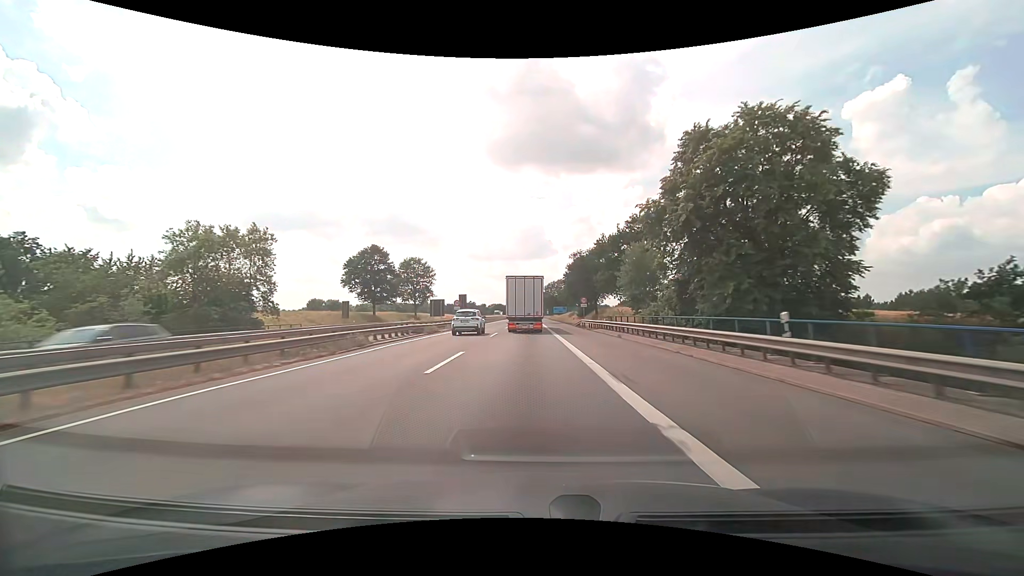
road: motorway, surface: asphalt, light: Day
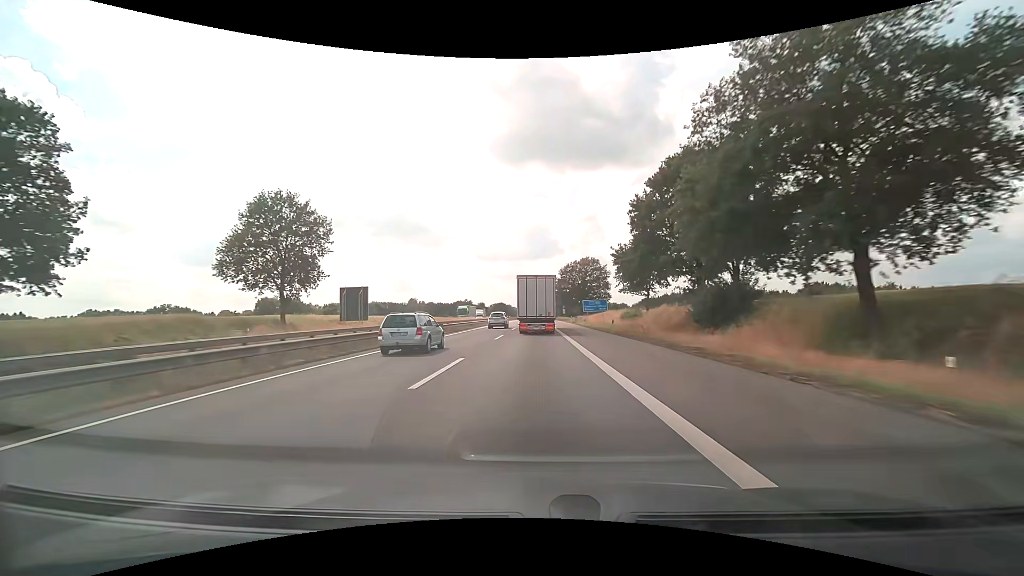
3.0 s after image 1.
(-0.5, +74.9) m; -1°
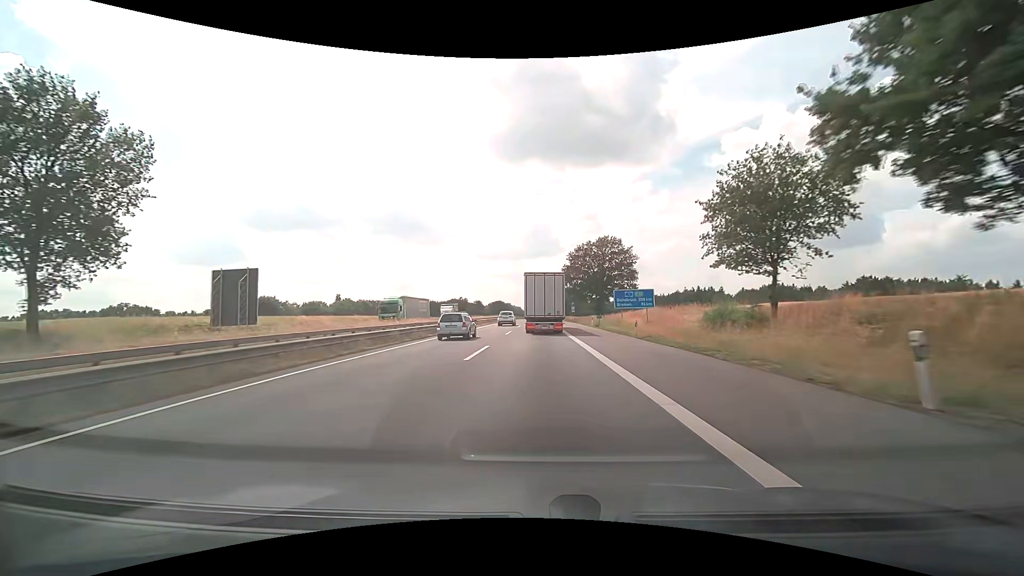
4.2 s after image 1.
(+0.1, +30.9) m; 0°
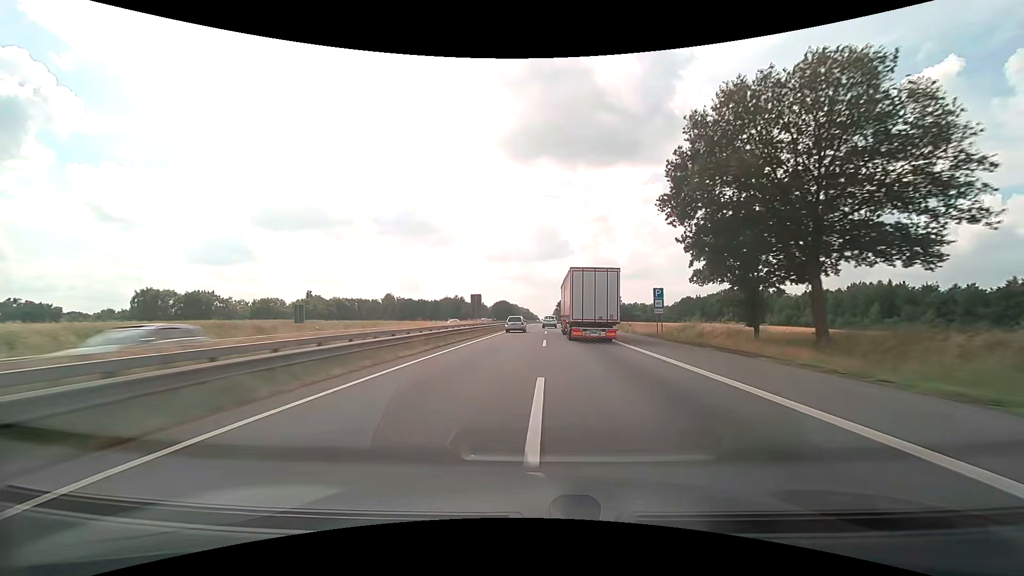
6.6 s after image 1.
(-1.5, +64.6) m; -1°
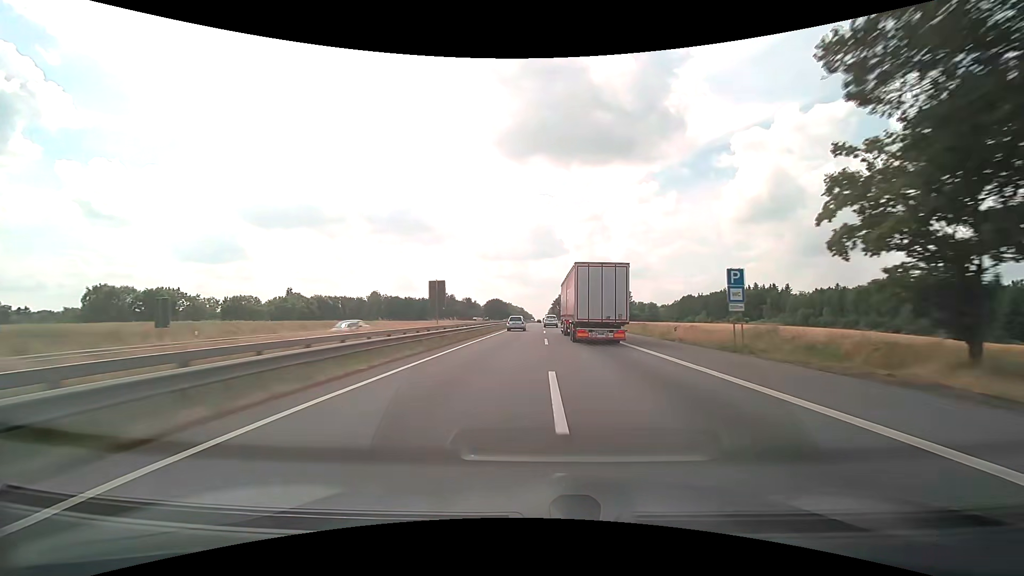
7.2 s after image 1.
(+0.1, +17.1) m; +1°
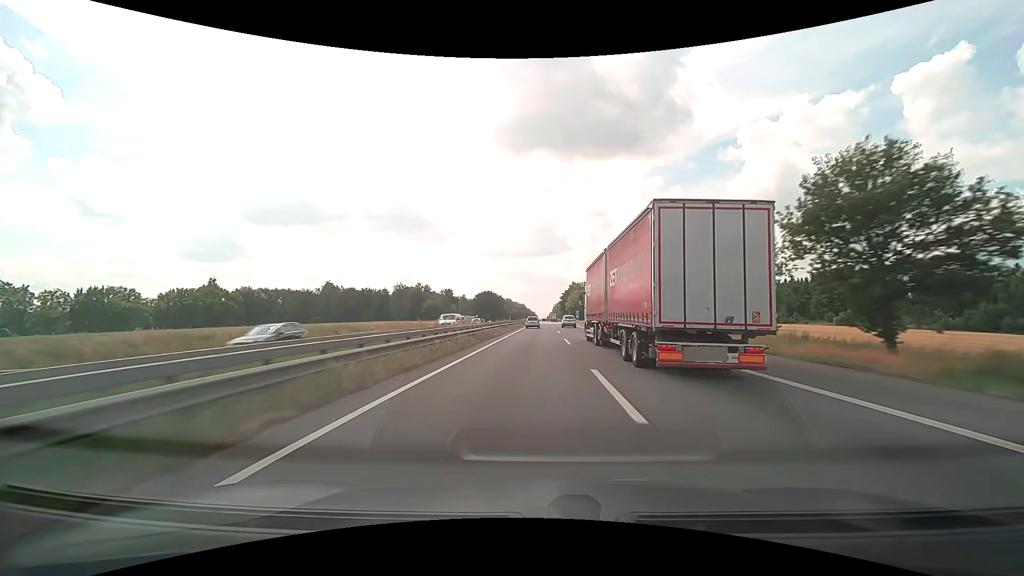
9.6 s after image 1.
(+0.4, +72.3) m; 0°
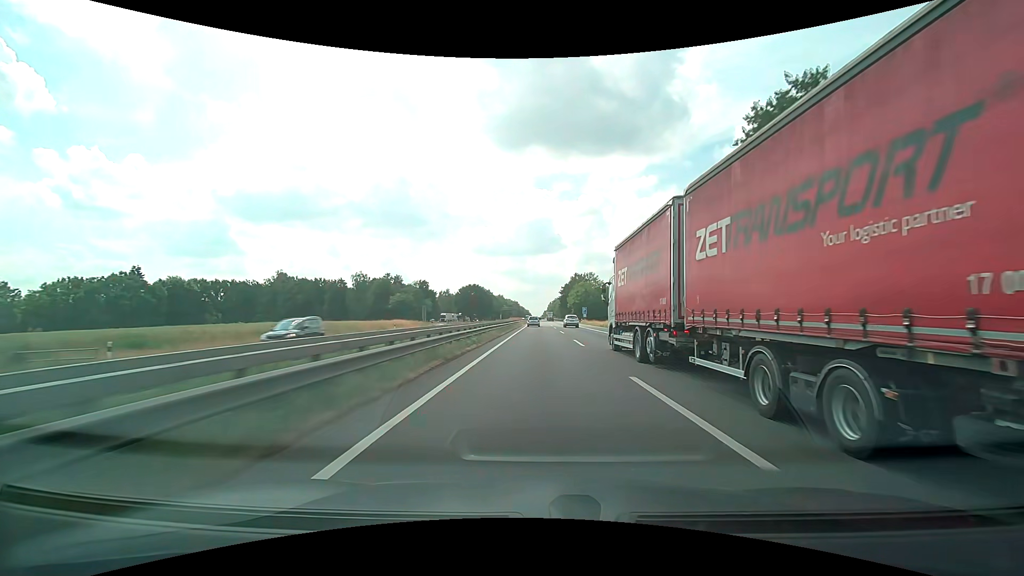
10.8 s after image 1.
(-0.1, +38.2) m; 0°
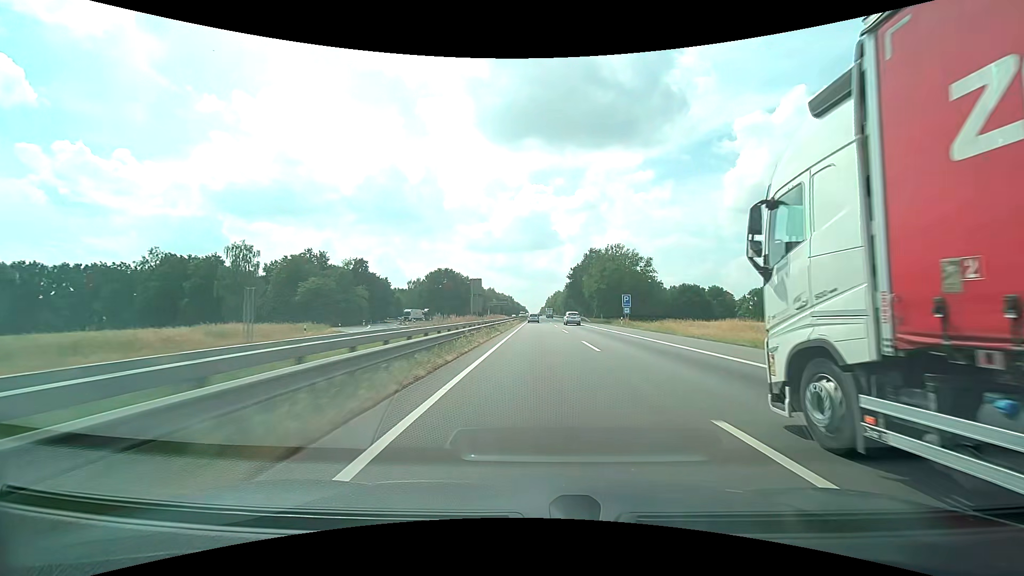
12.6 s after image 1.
(+0.4, +59.0) m; 0°
(0, +10) (0, +20) (0, +30) (0, +40) (0, +50) (0, +60) (0, +70) (0, +80) (0, +90) (0, +100) m
